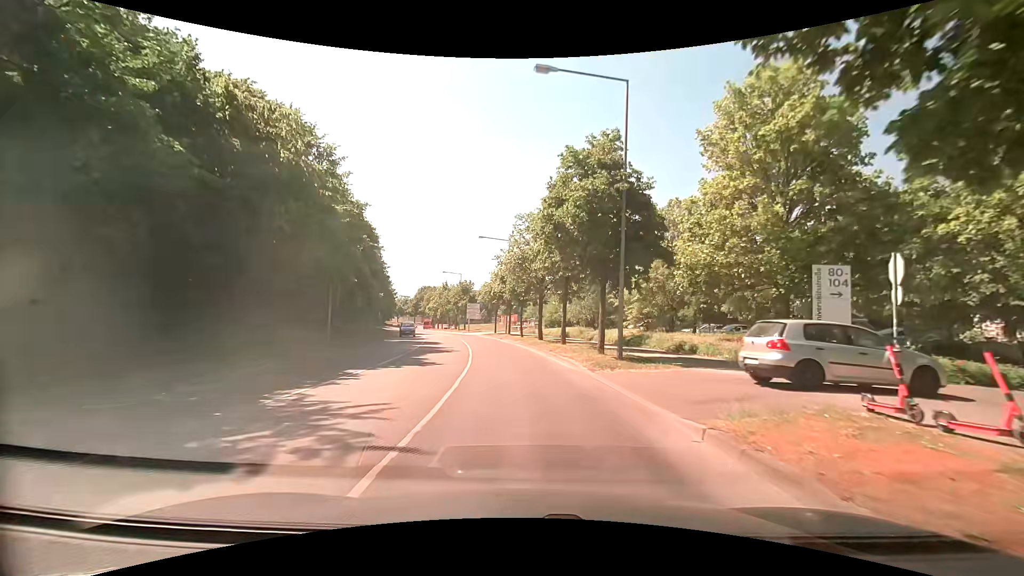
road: tertiary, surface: asphalt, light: Day
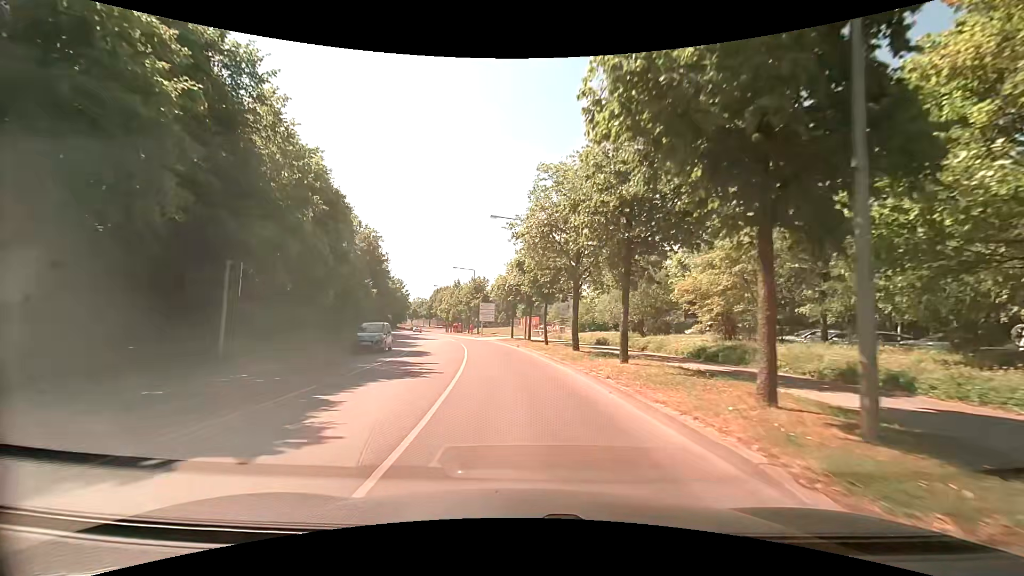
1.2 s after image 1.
(-0.1, +11.7) m; -1°
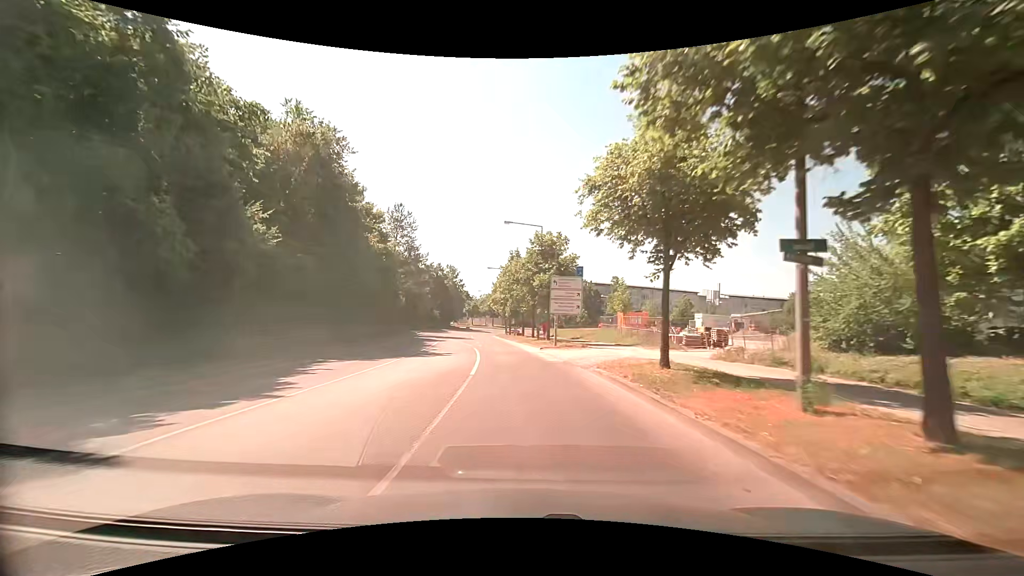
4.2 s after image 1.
(-2.9, +33.9) m; -9°
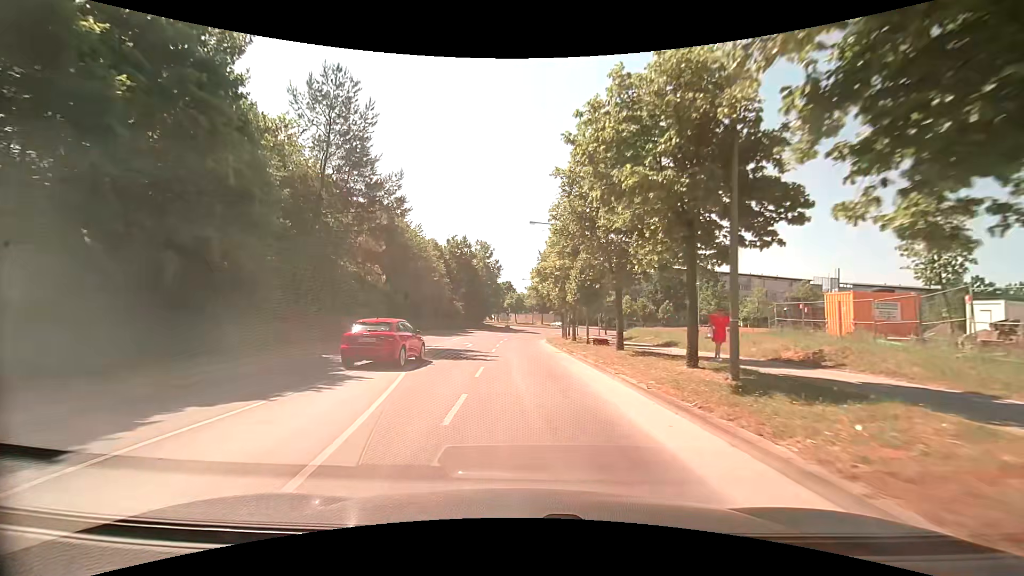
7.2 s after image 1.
(-1.6, +32.9) m; -5°
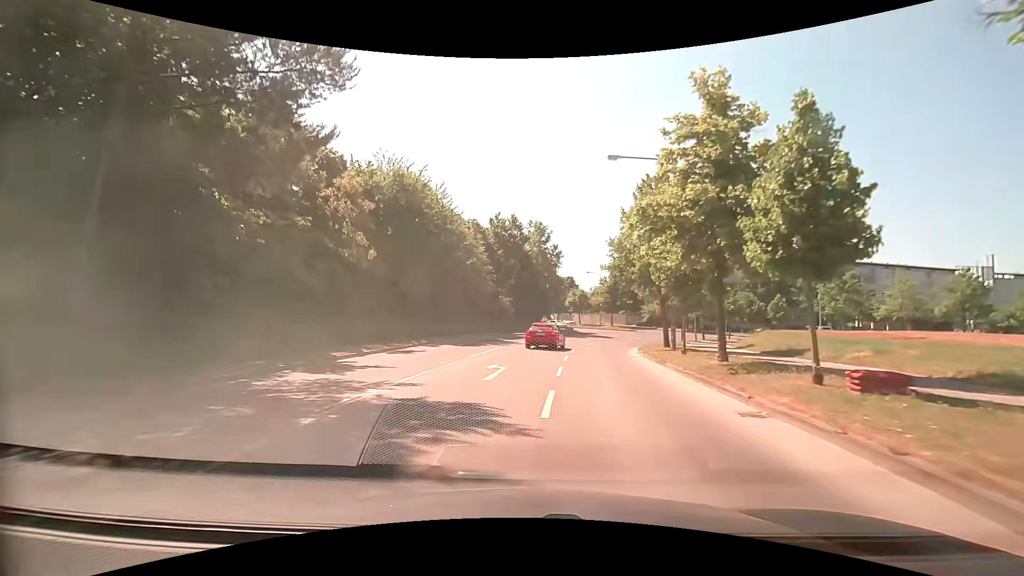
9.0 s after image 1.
(-1.0, +17.1) m; -8°
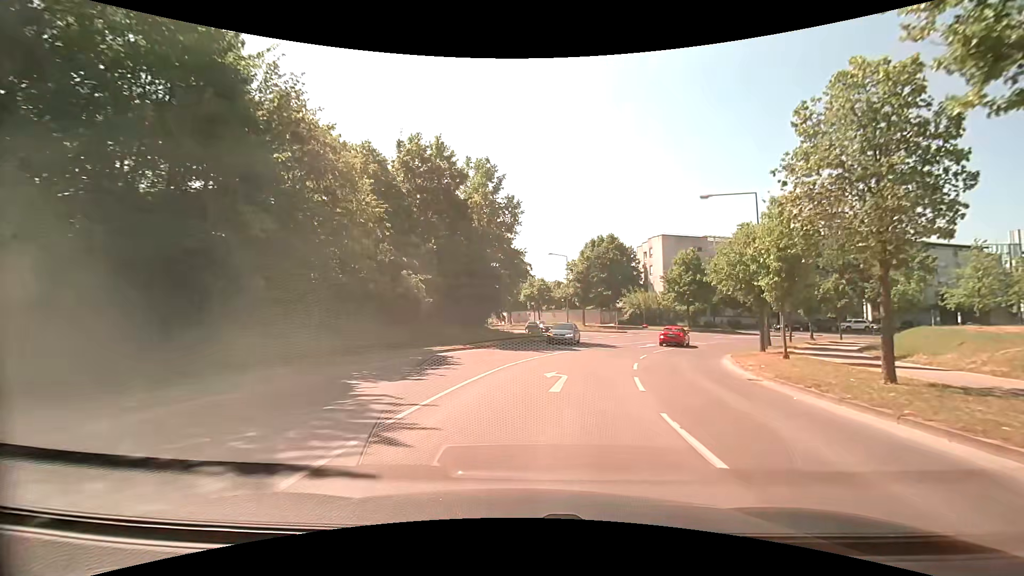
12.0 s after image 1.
(+0.5, +26.6) m; +6°
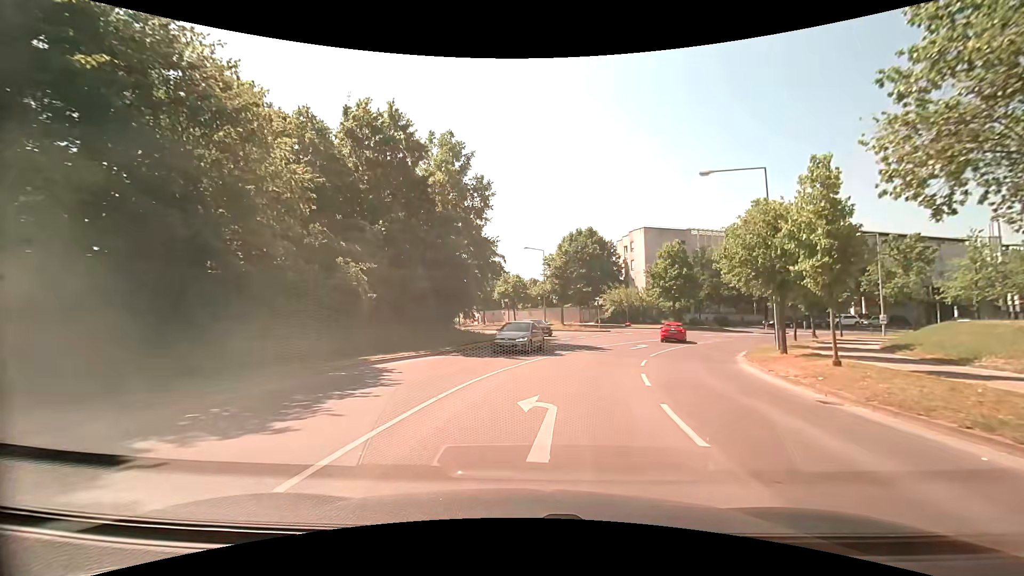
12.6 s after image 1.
(+0.1, +5.3) m; +3°
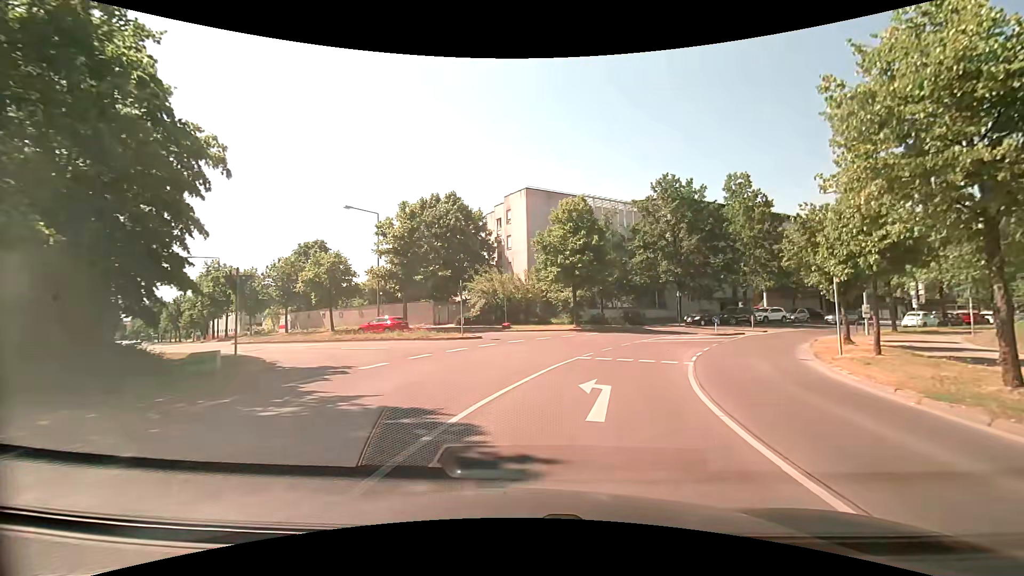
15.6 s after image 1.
(+2.8, +22.6) m; +16°
(+1, +10) (+3, +20) (+1, +29) (-7, +36) (-16, +40) (-25, +45) (-33, +51) (-40, +57) (-47, +65) (-54, +72) m
